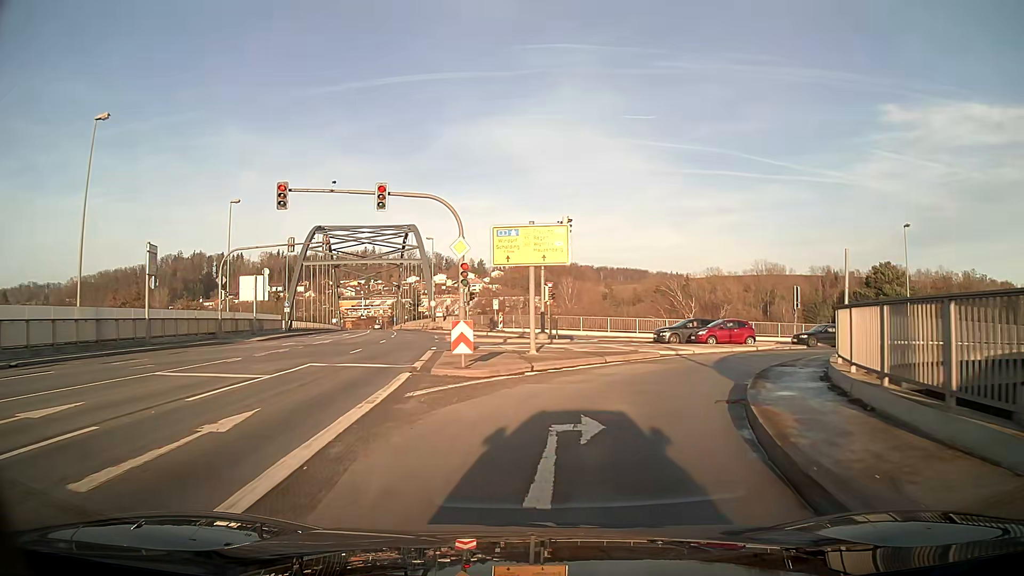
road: primary_link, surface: asphalt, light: Day
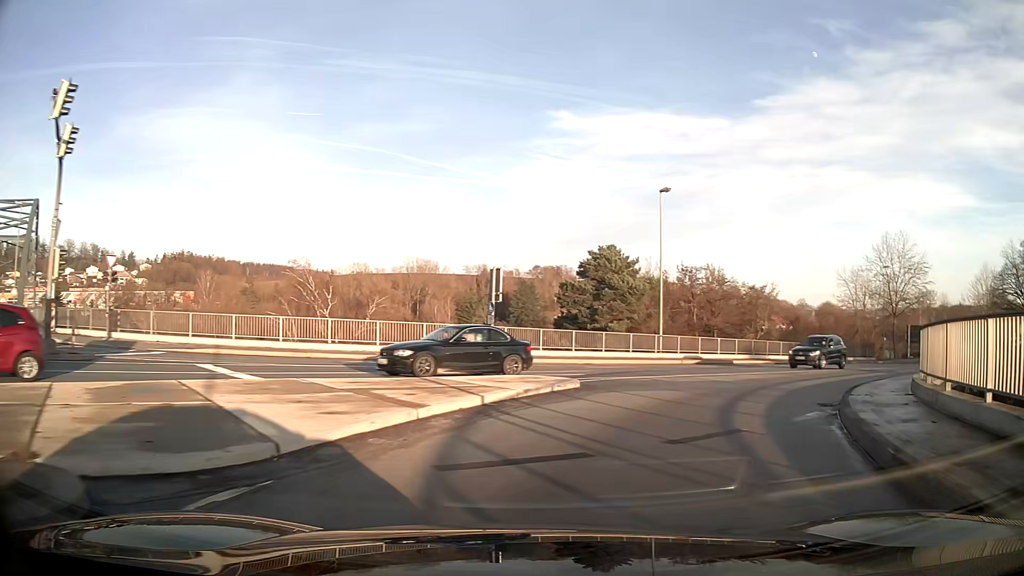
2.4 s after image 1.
(+4.6, +19.2) m; +31°
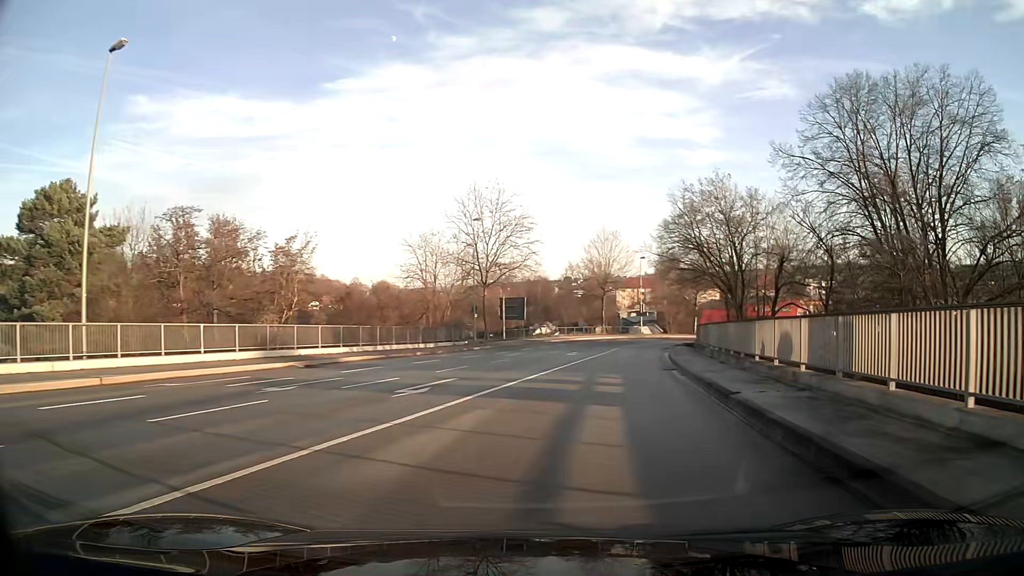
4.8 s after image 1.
(+7.1, +19.6) m; +36°
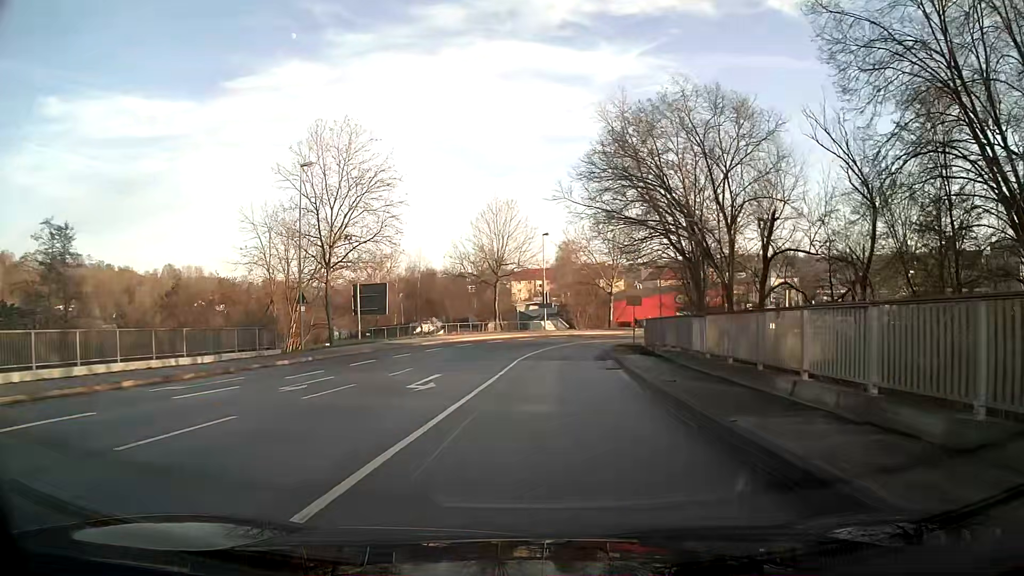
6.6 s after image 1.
(+1.6, +19.1) m; +8°
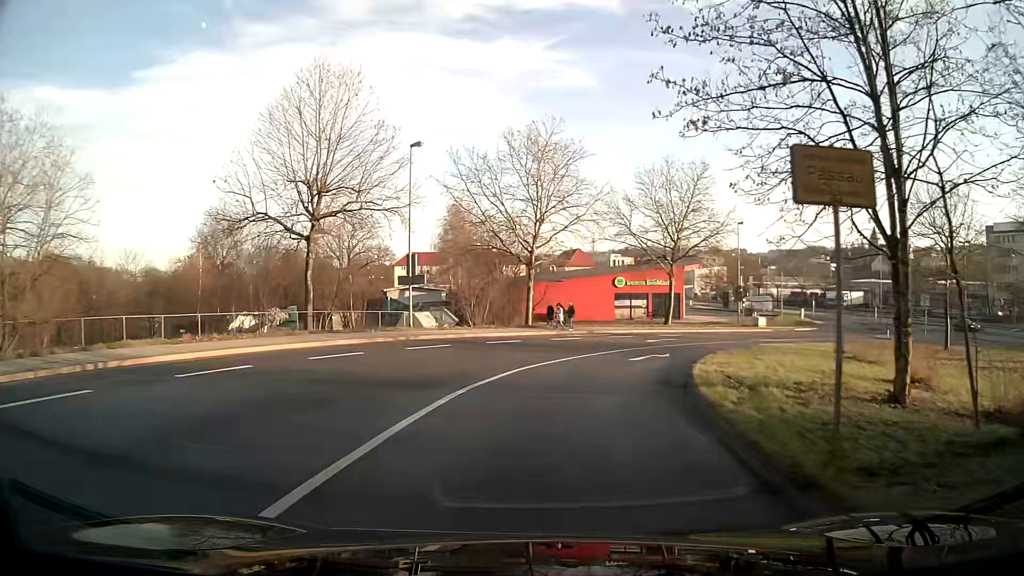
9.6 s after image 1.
(+2.0, +34.2) m; +10°
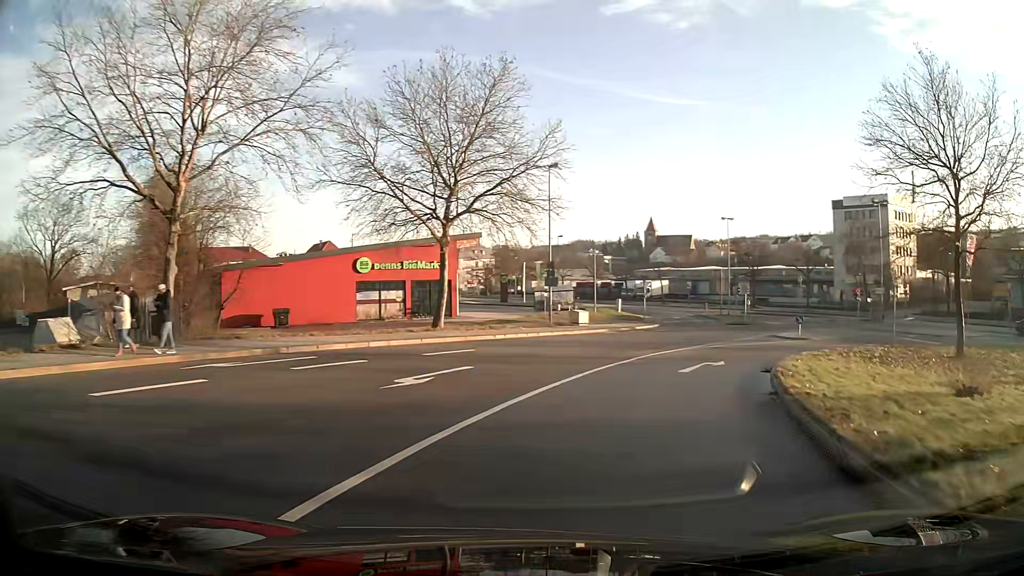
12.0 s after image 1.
(+3.9, +24.5) m; +21°
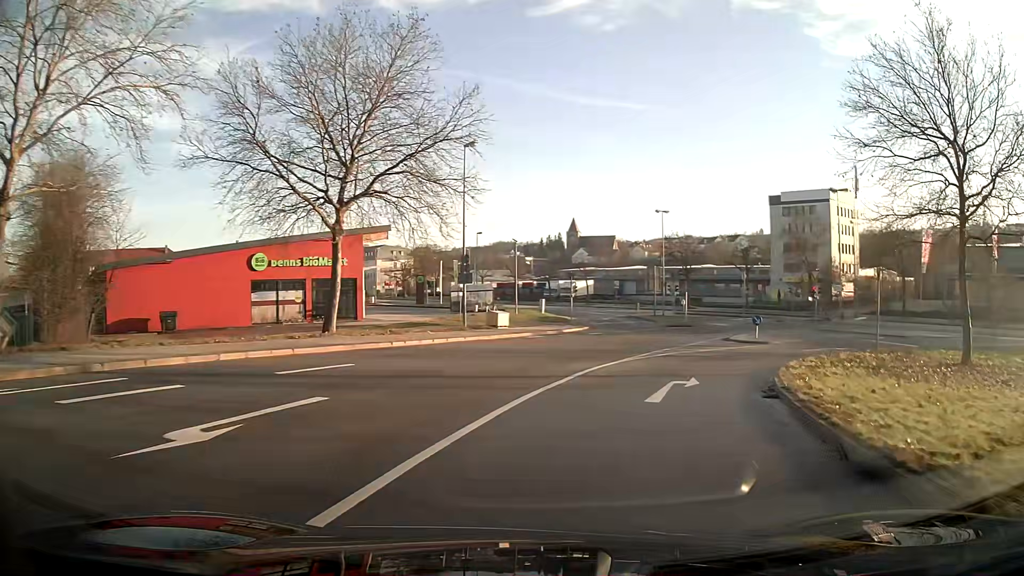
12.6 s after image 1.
(+0.3, +5.9) m; +7°
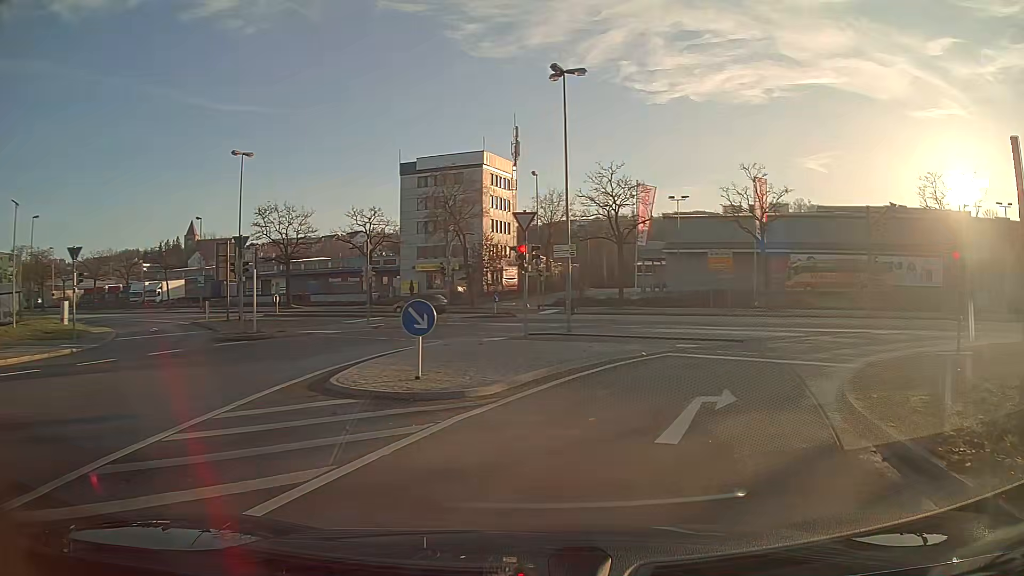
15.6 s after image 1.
(+6.3, +23.3) m; +32°
